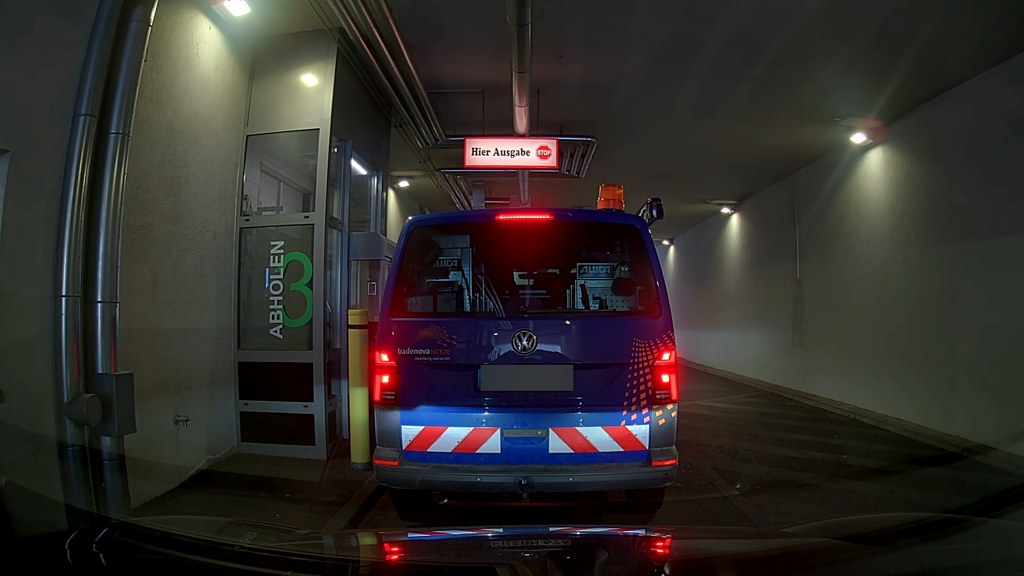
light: Day
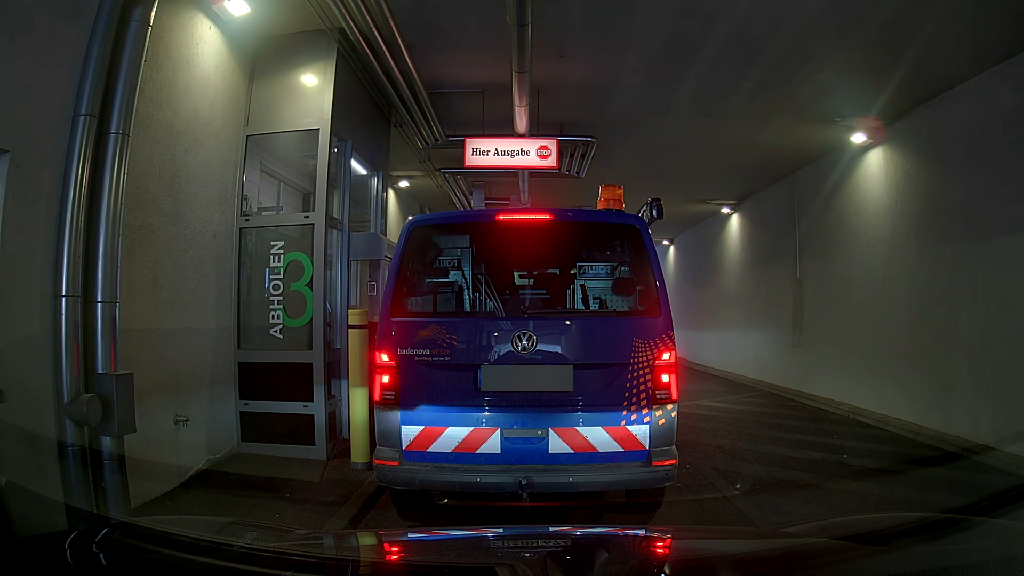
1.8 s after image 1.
(0.0, 0.0) m; 0°
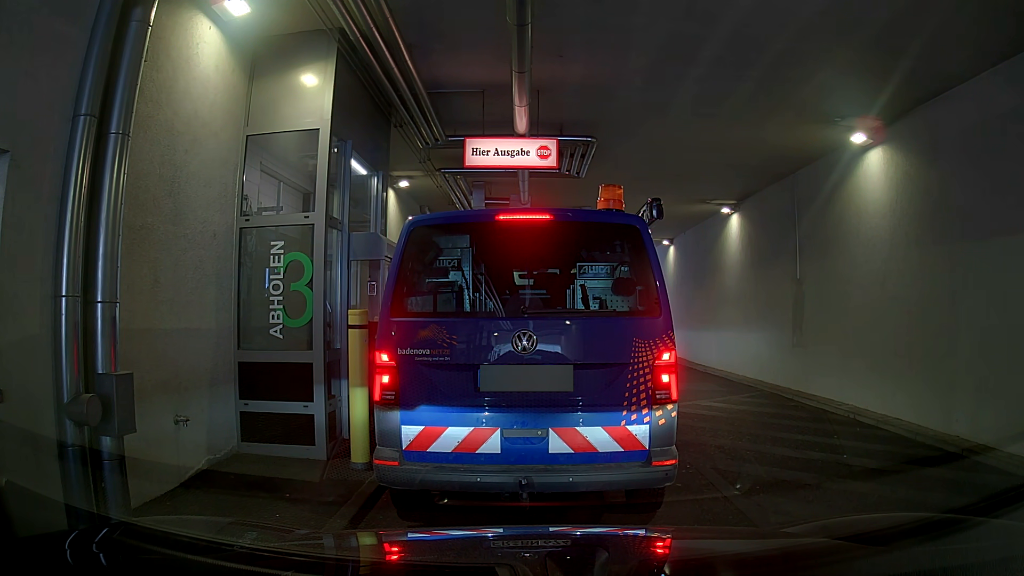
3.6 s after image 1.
(0.0, 0.0) m; 0°
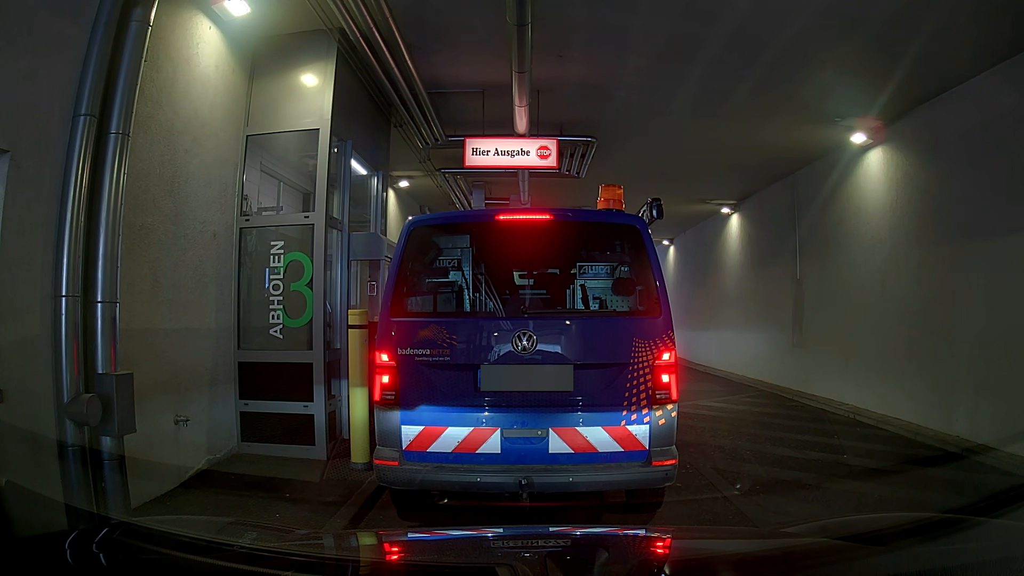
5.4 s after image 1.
(0.0, 0.0) m; 0°
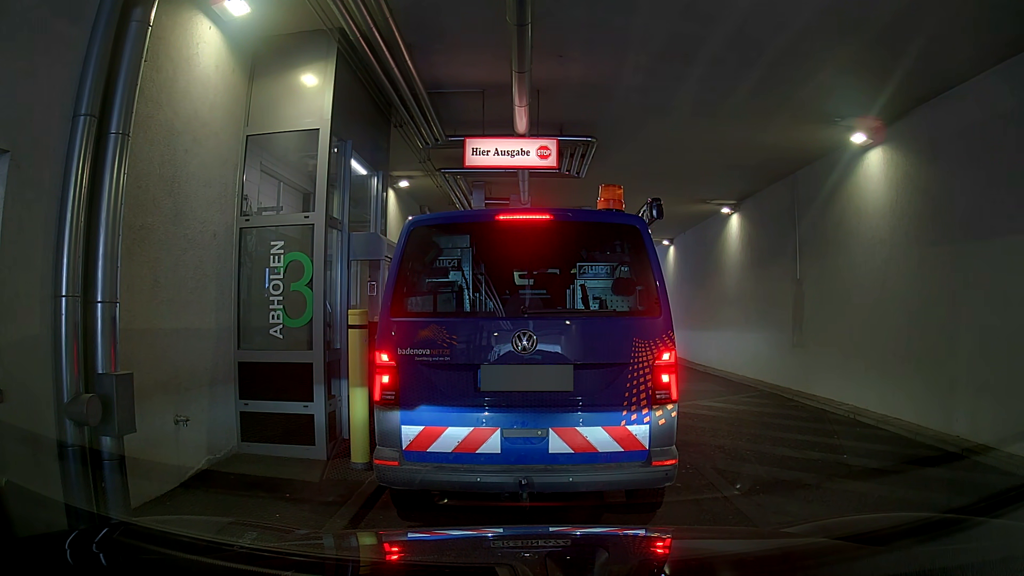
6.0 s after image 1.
(0.0, 0.0) m; 0°
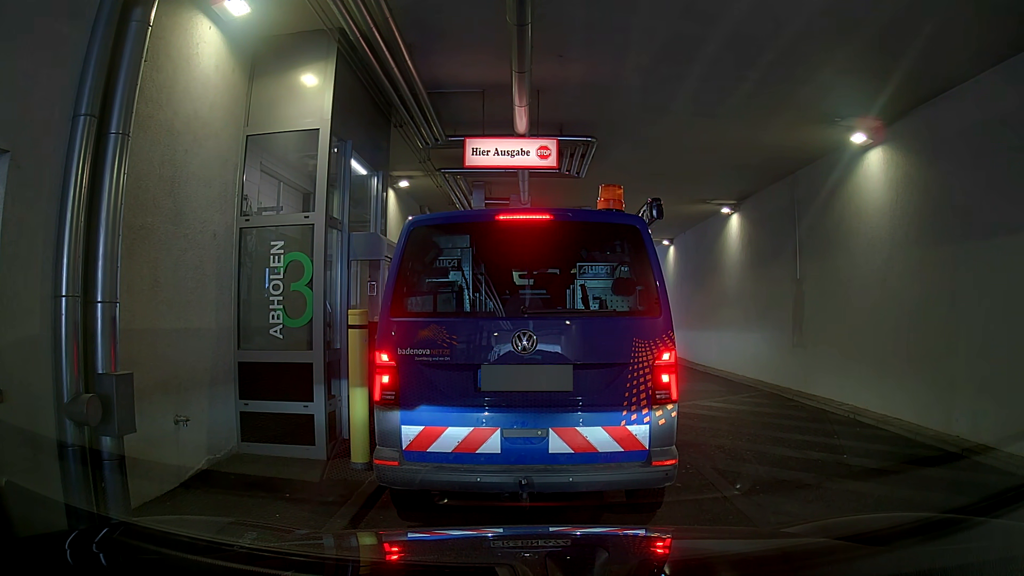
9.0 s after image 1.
(0.0, 0.0) m; 0°
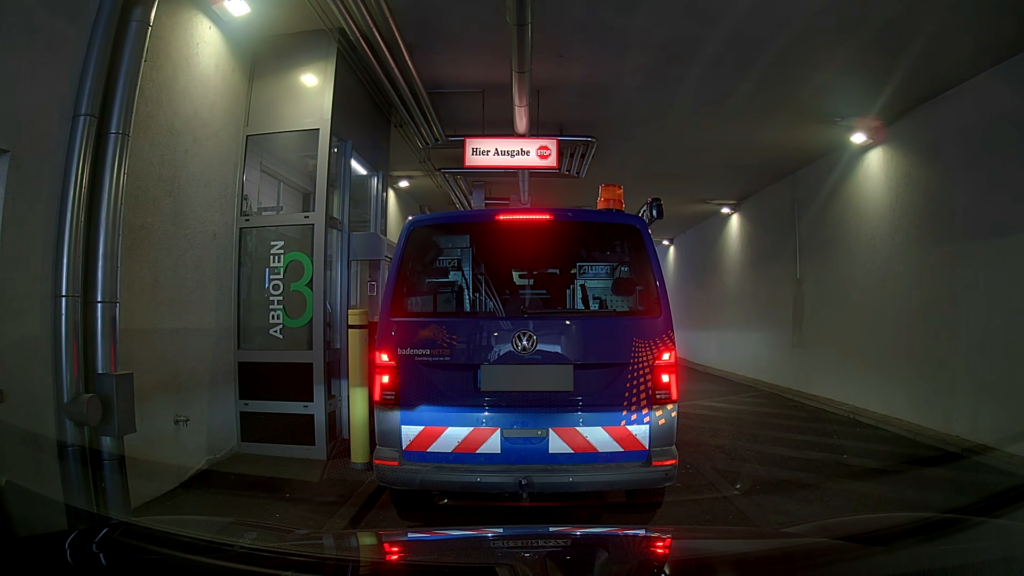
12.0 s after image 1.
(0.0, 0.0) m; 0°
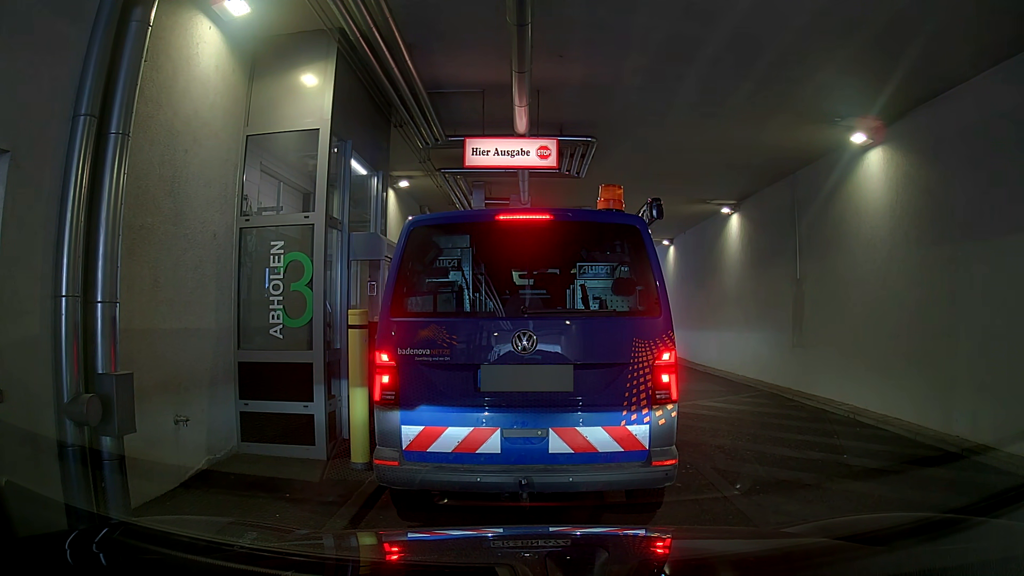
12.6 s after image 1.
(0.0, 0.0) m; 0°
